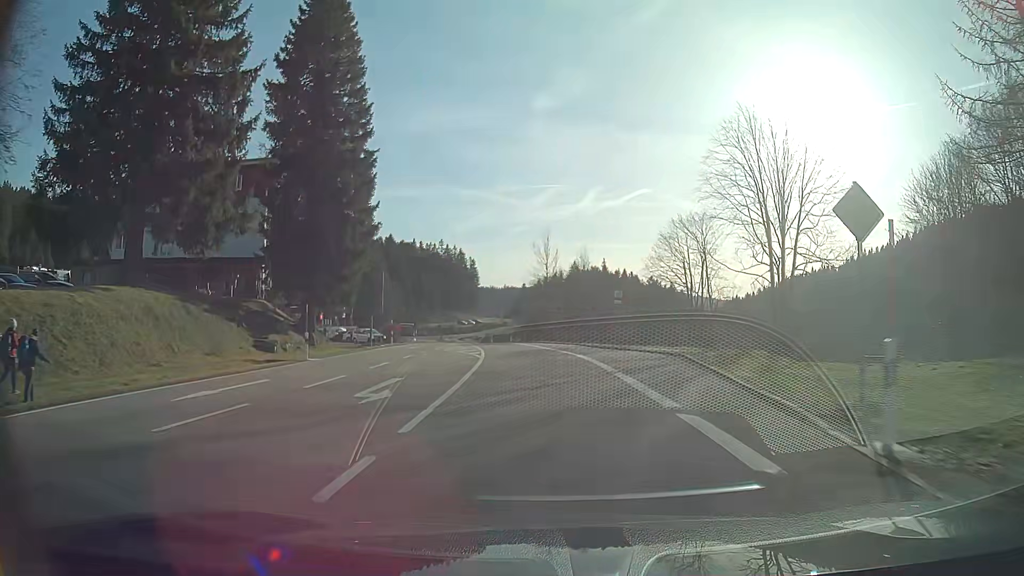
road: secondary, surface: asphalt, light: Day
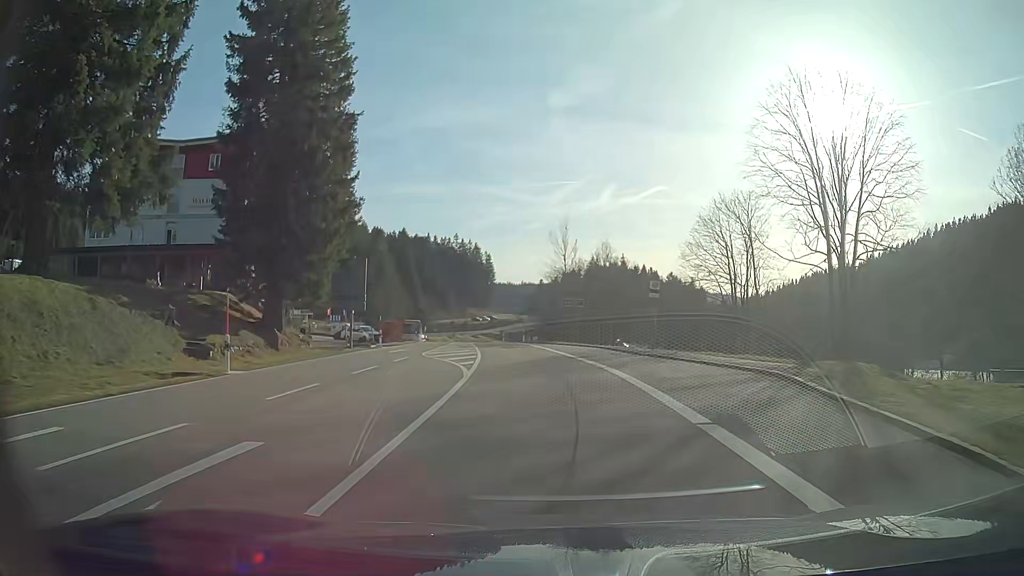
(-0.1, +8.5) m; -1°
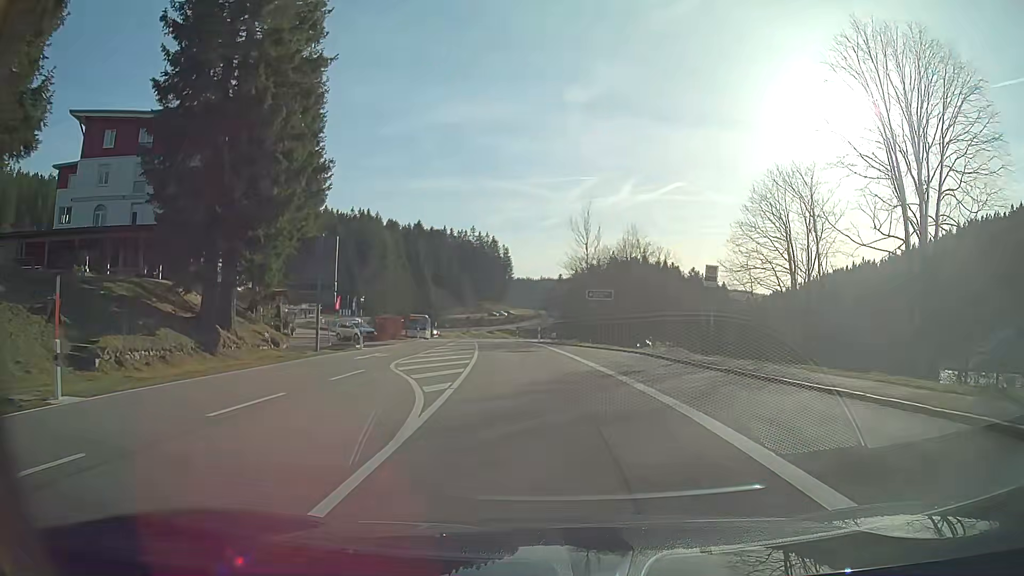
(-0.1, +8.6) m; -2°
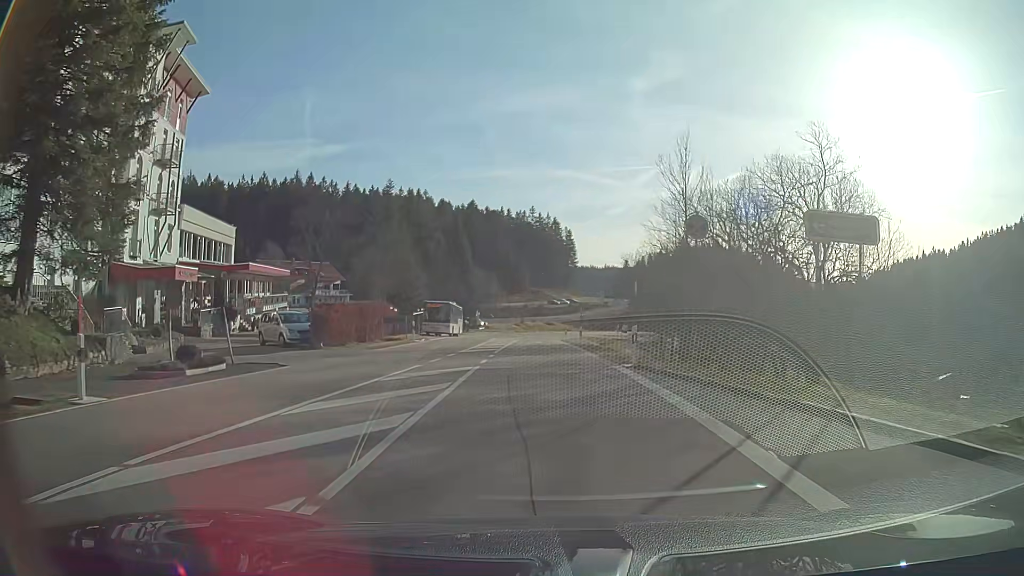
(-1.2, +26.1) m; -5°
